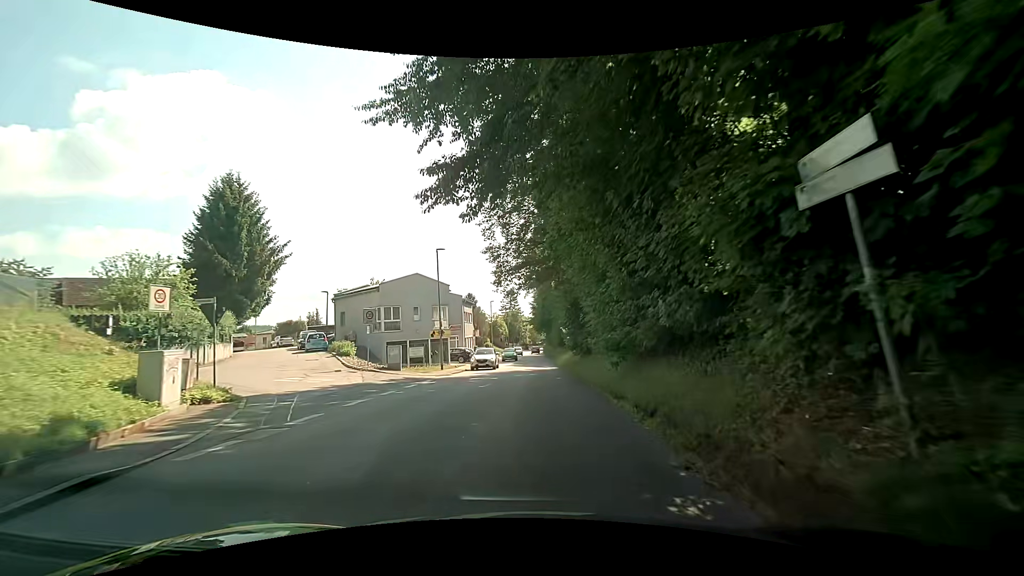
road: tertiary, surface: asphalt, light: Day
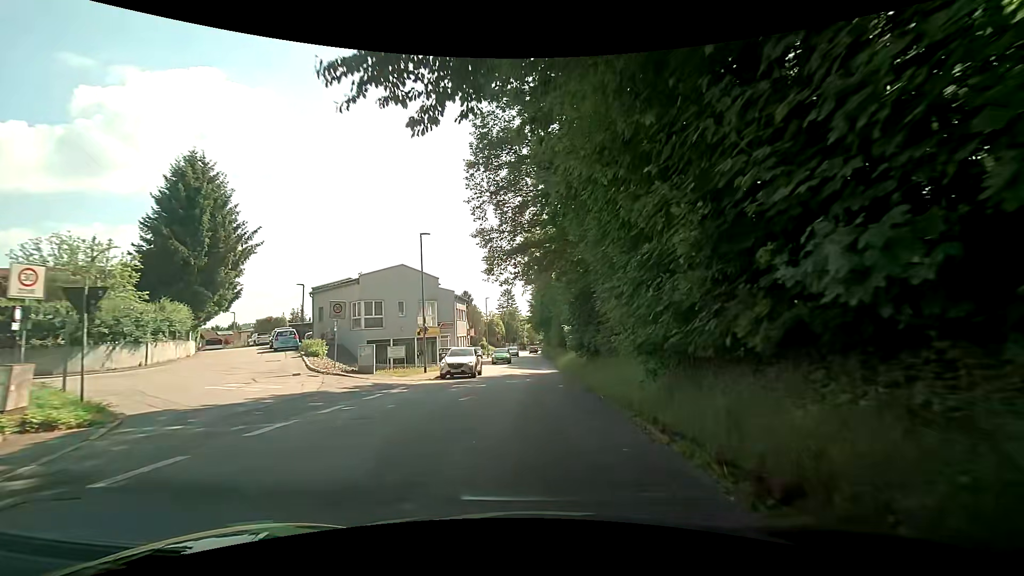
(0.0, +4.5) m; -2°
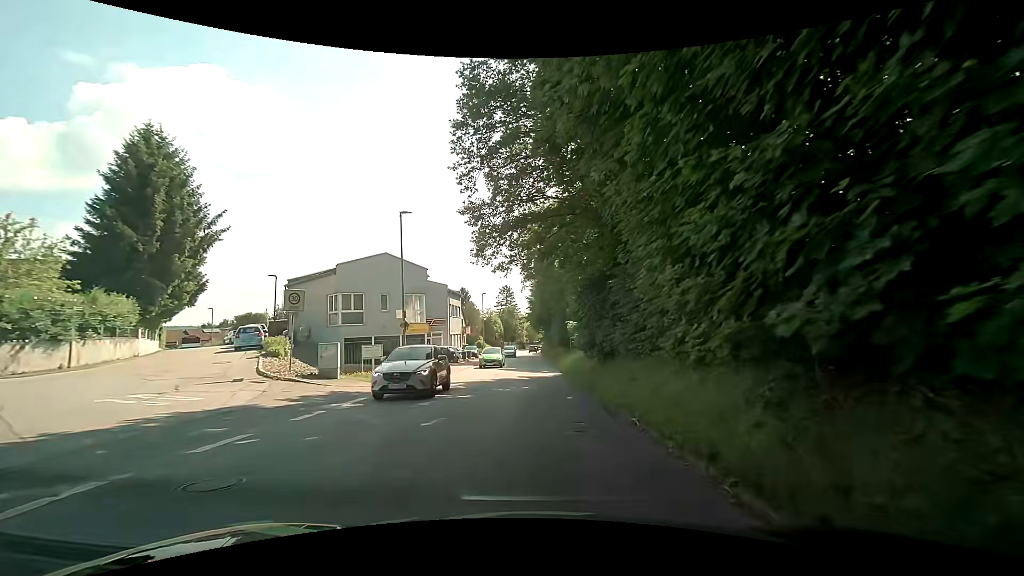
(+0.1, +4.4) m; 0°
